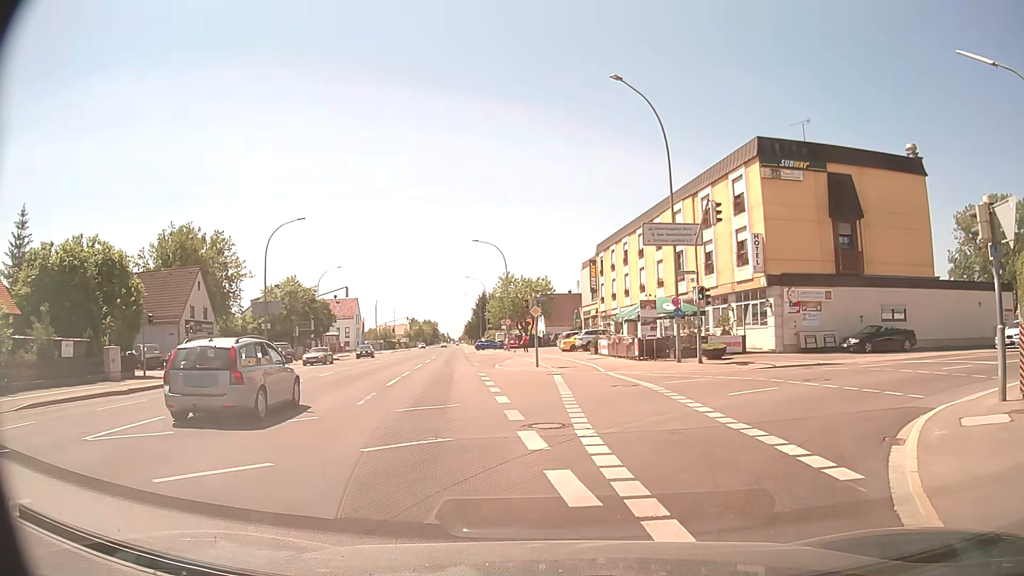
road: secondary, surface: asphalt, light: Day
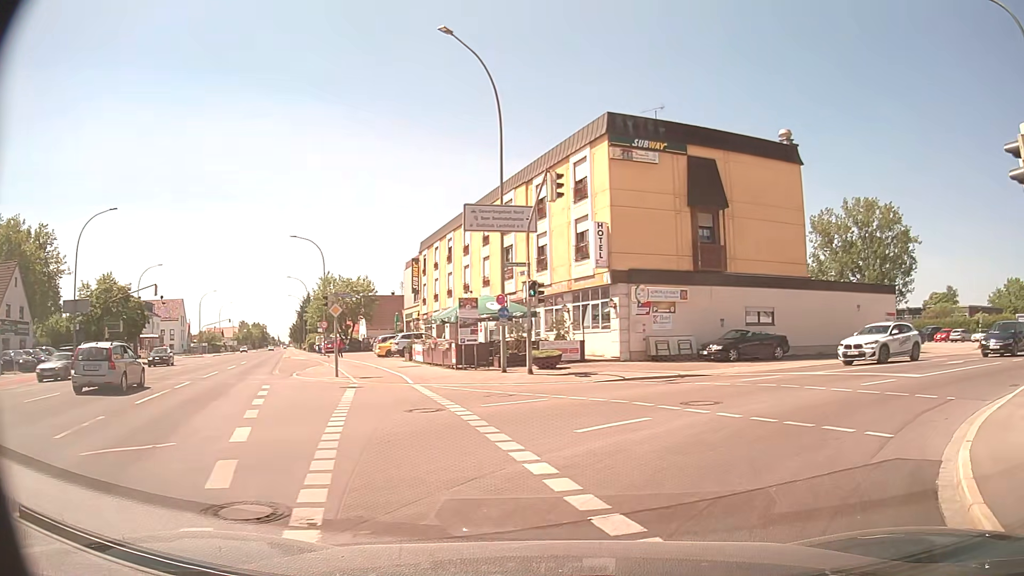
(+0.5, +5.1) m; +13°
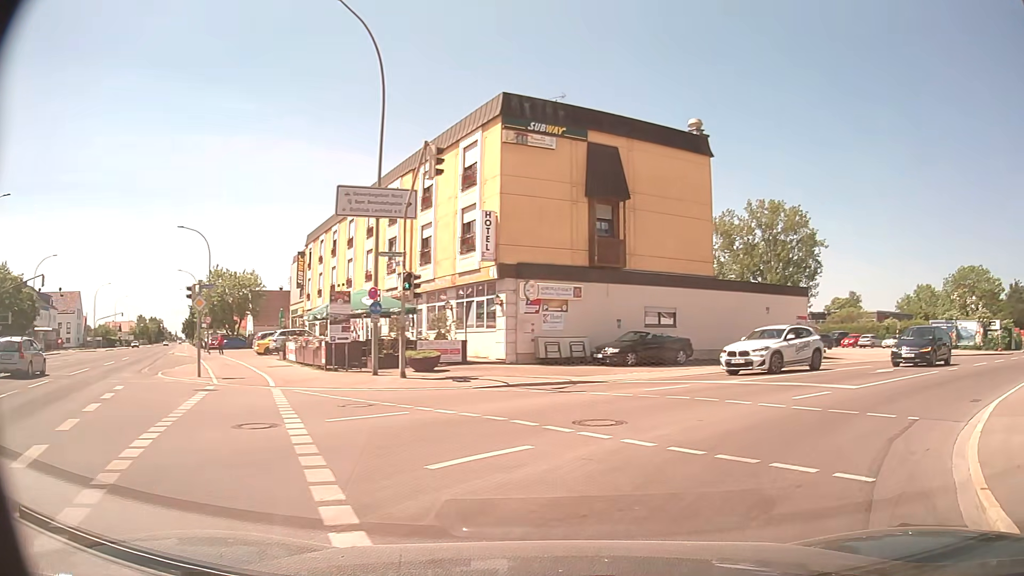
(+0.2, +2.6) m; +8°
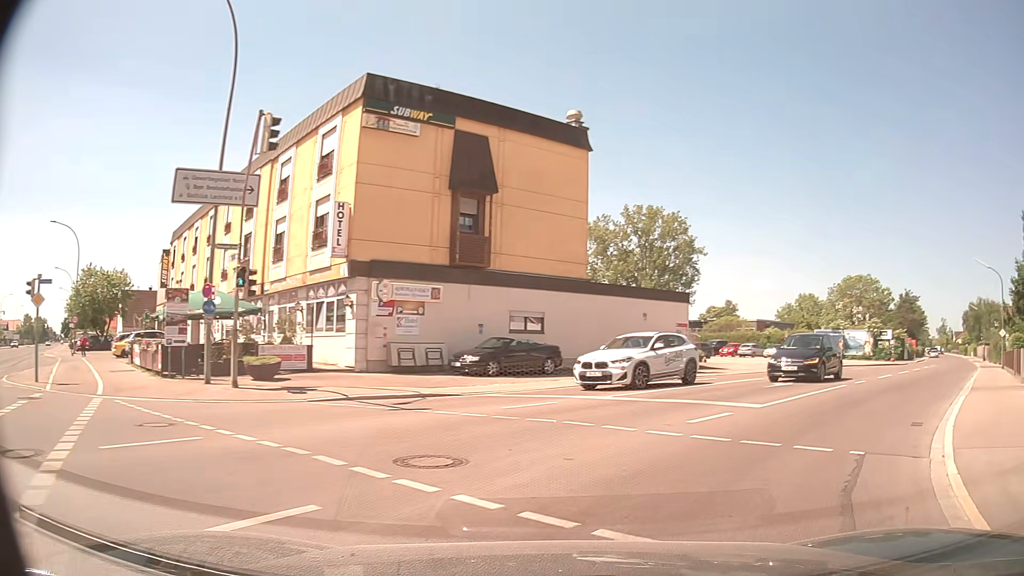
(+0.3, +2.6) m; +11°
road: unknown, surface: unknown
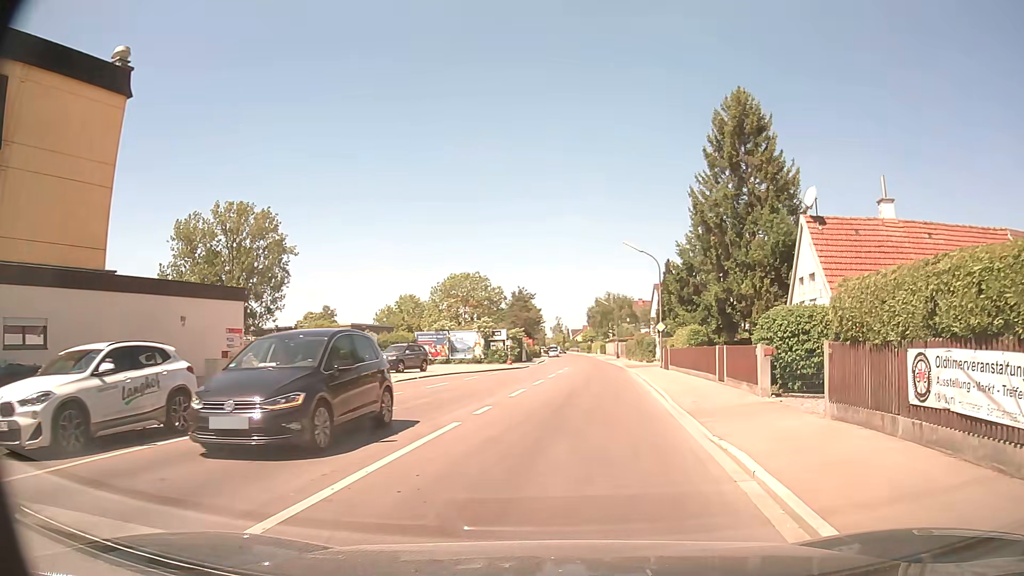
(+2.9, +8.5) m; +35°
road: unclassified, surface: asphalt
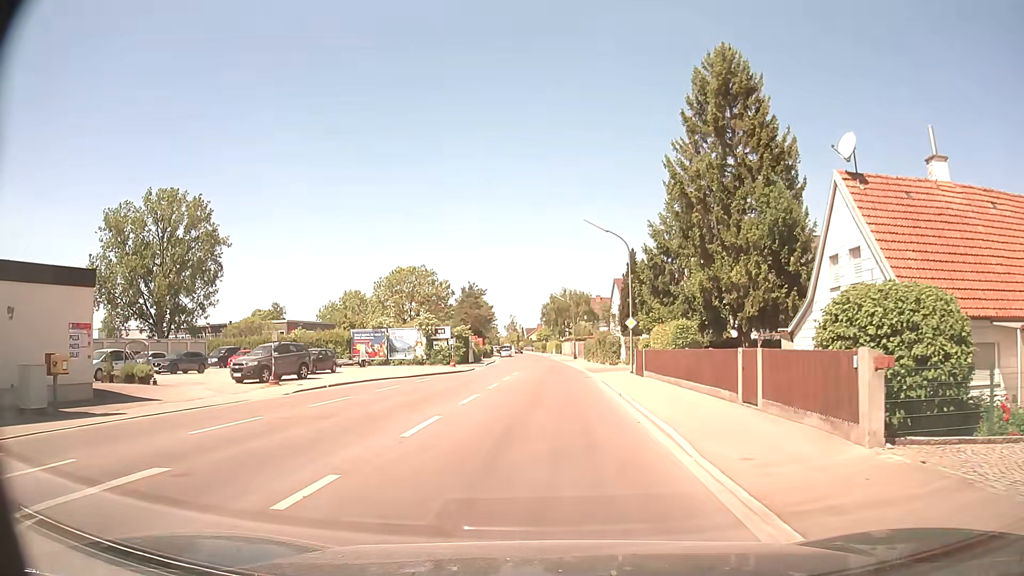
(+0.3, +7.7) m; +3°
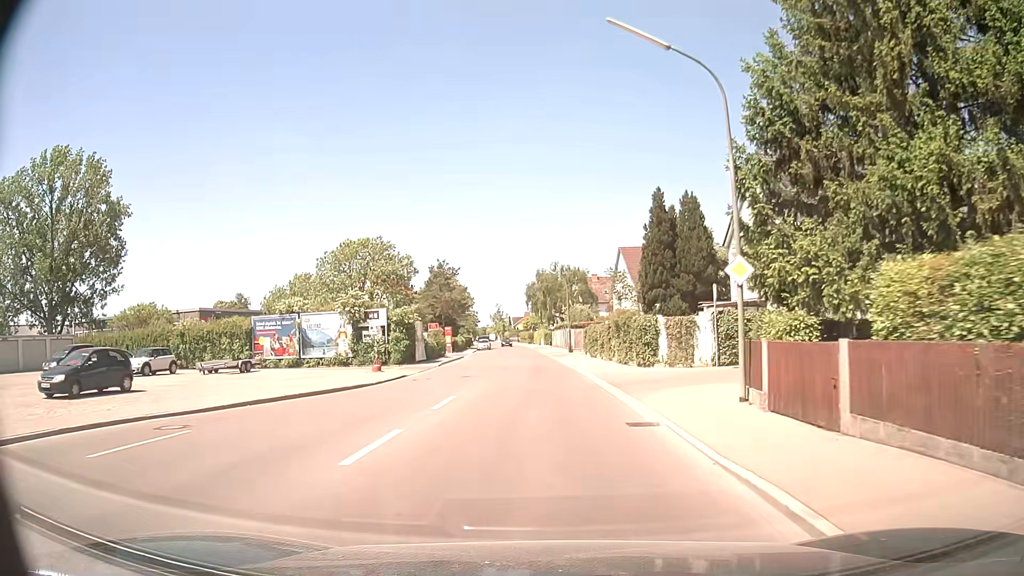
(+0.3, +21.2) m; +1°
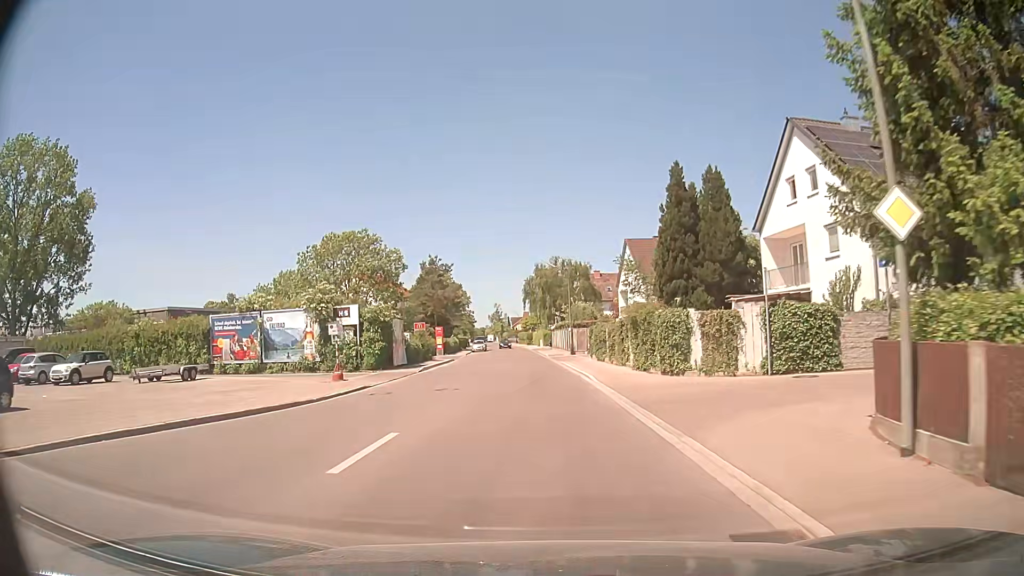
(0.0, +6.3) m; 0°
(0, +10) (0, +20) (0, +30) (-1, +40) (-1, +50) (-2, +60) (-2, +70) (-3, +80) (-4, +90) (-5, +100) m
